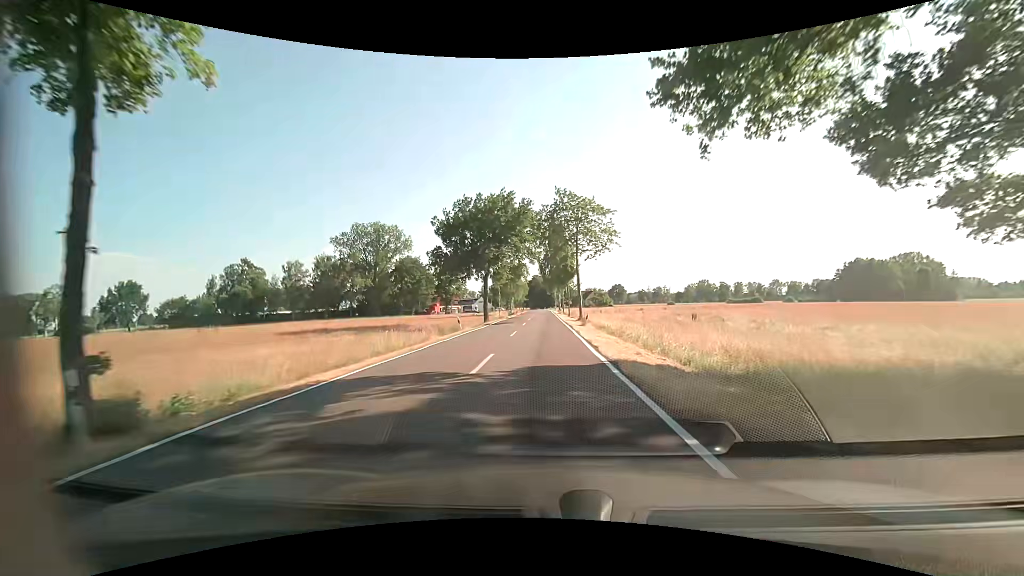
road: tertiary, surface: asphalt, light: Day
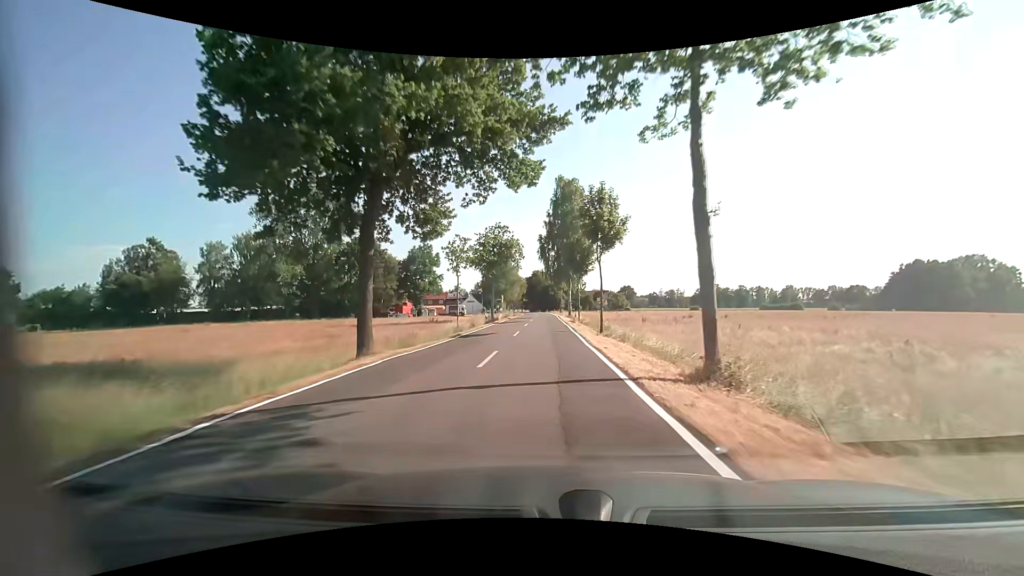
(0.0, +35.2) m; 0°
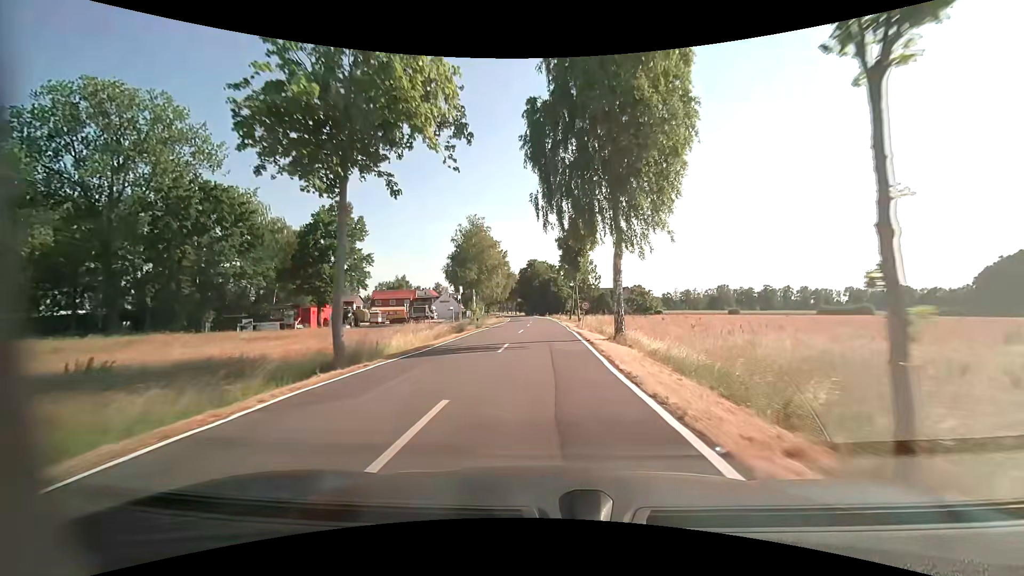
(+0.3, +44.1) m; 0°
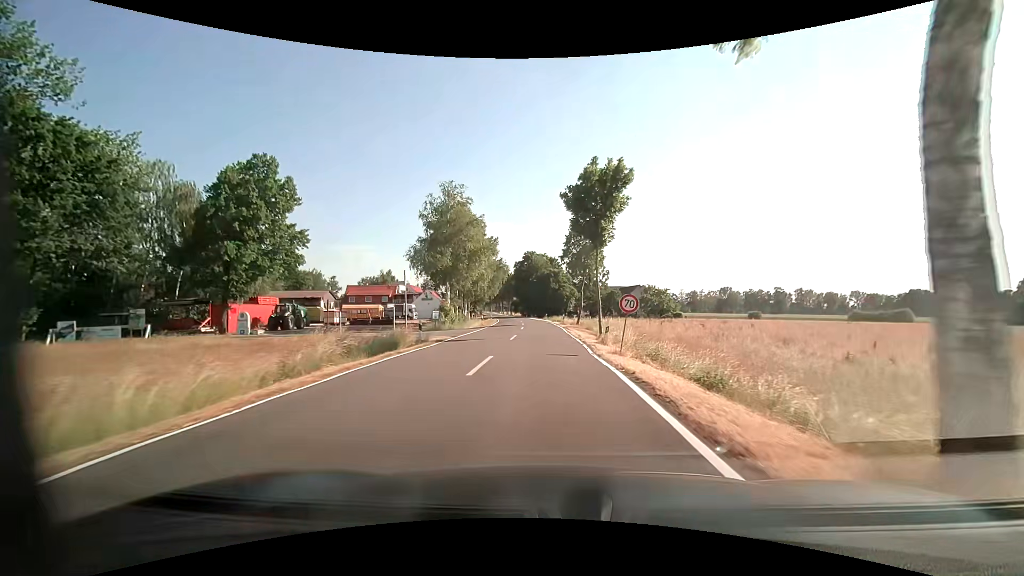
(+0.1, +17.6) m; 0°
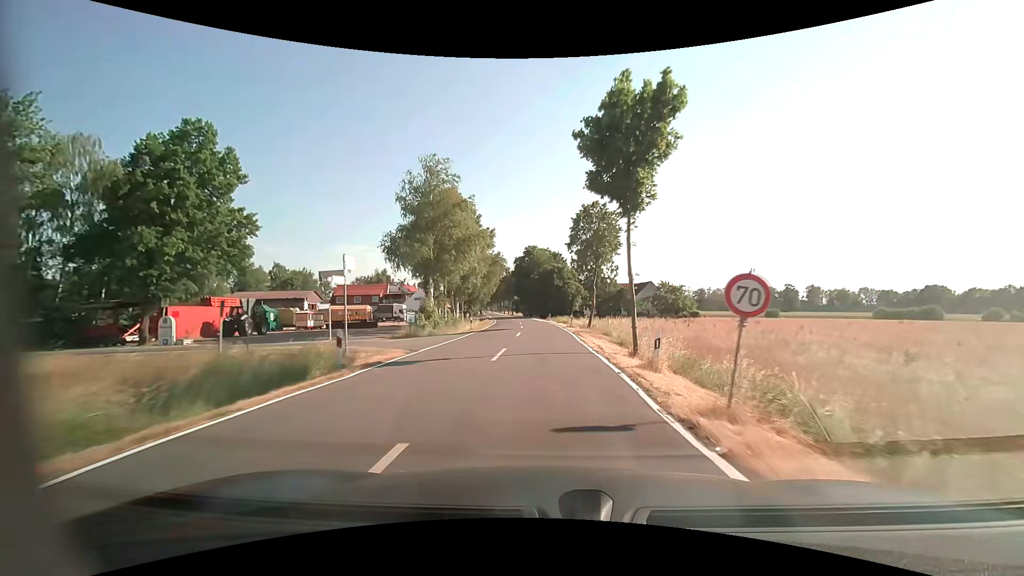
(+0.1, +8.9) m; 0°
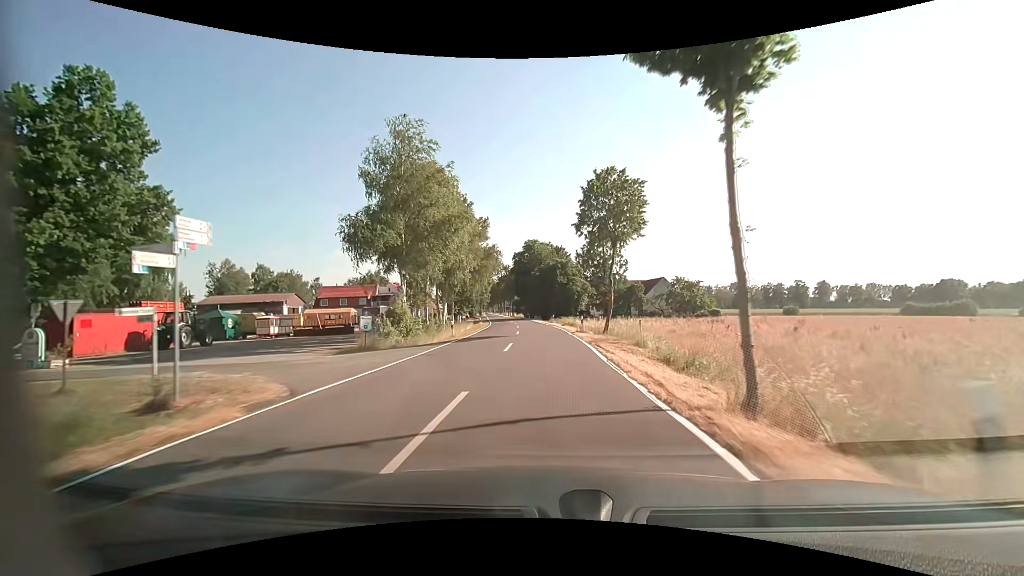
(0.0, +9.0) m; -1°
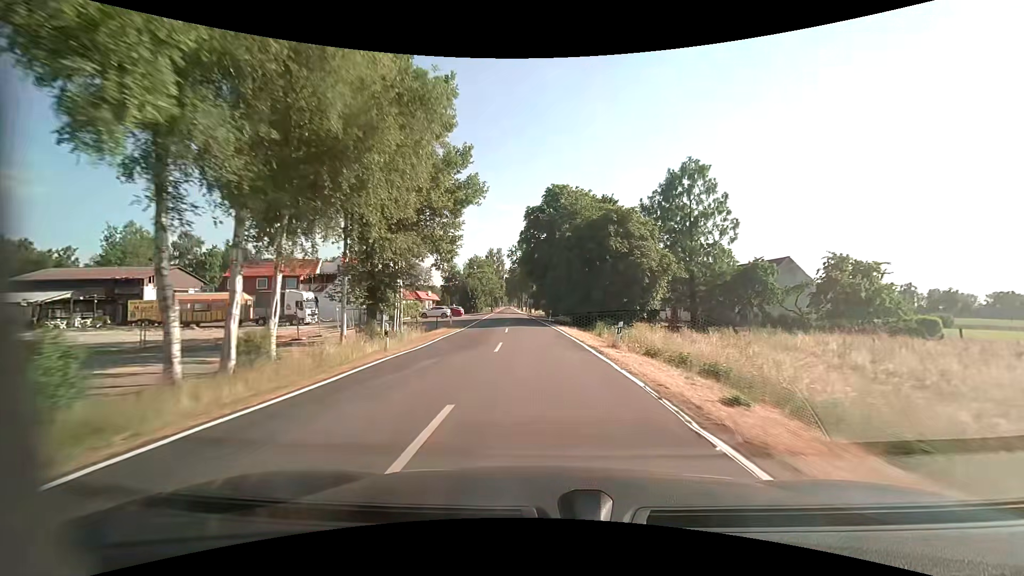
(-0.3, +38.0) m; -2°
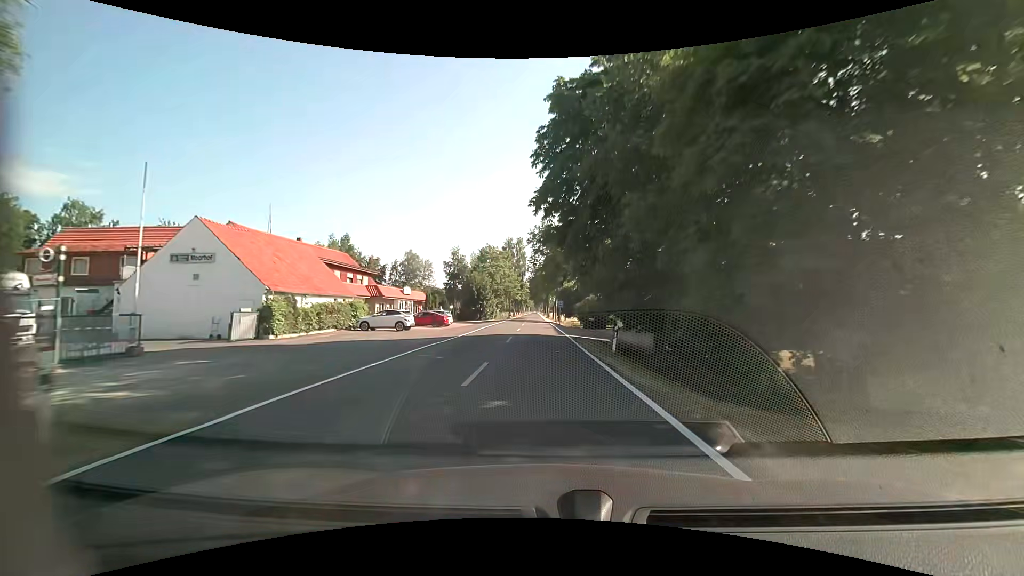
(-1.1, +30.5) m; -3°
(0, +10) (0, +20) (-1, +30) (-1, +40) (-1, +50) (-2, +60) (-2, +70) (-3, +80) (-3, +90) (-3, +100) m
